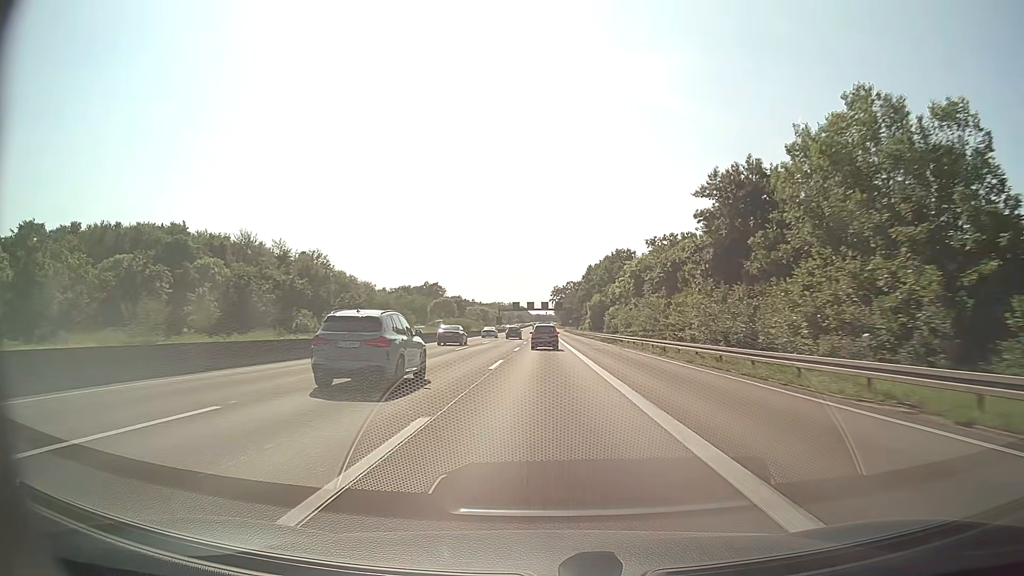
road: motorway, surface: asphalt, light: Day
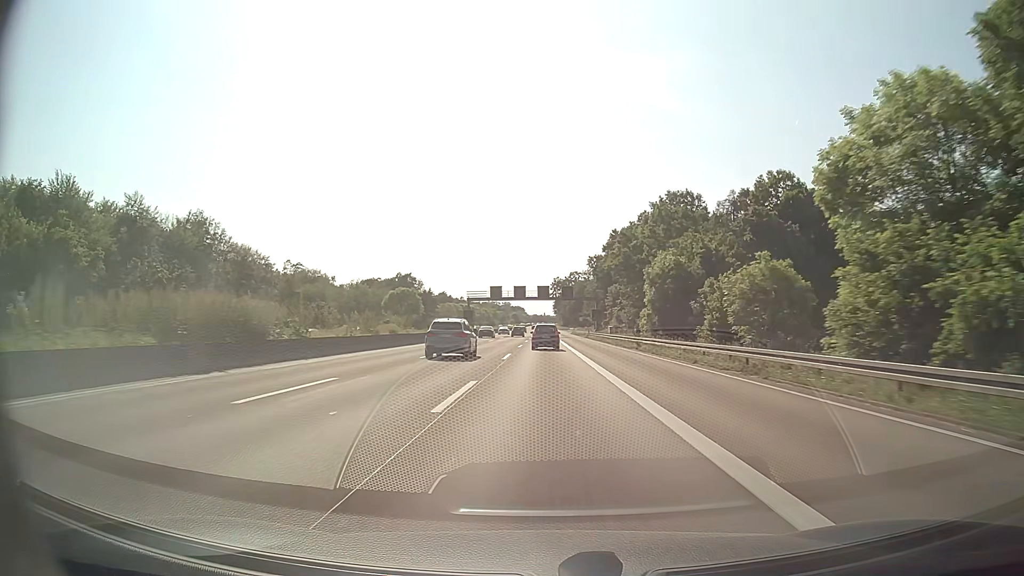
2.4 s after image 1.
(0.0, +65.5) m; 0°
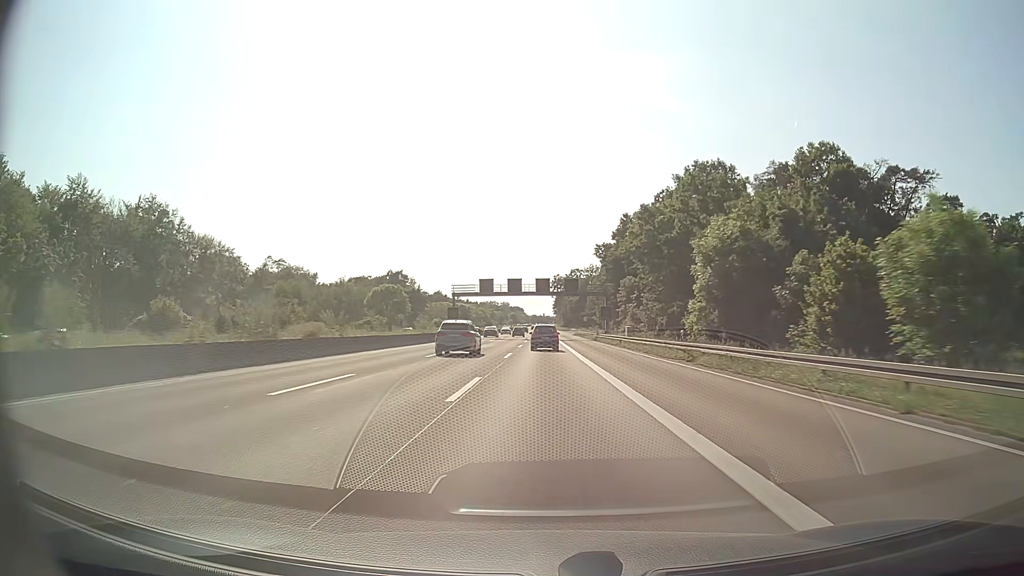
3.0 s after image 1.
(0.0, +16.4) m; 0°
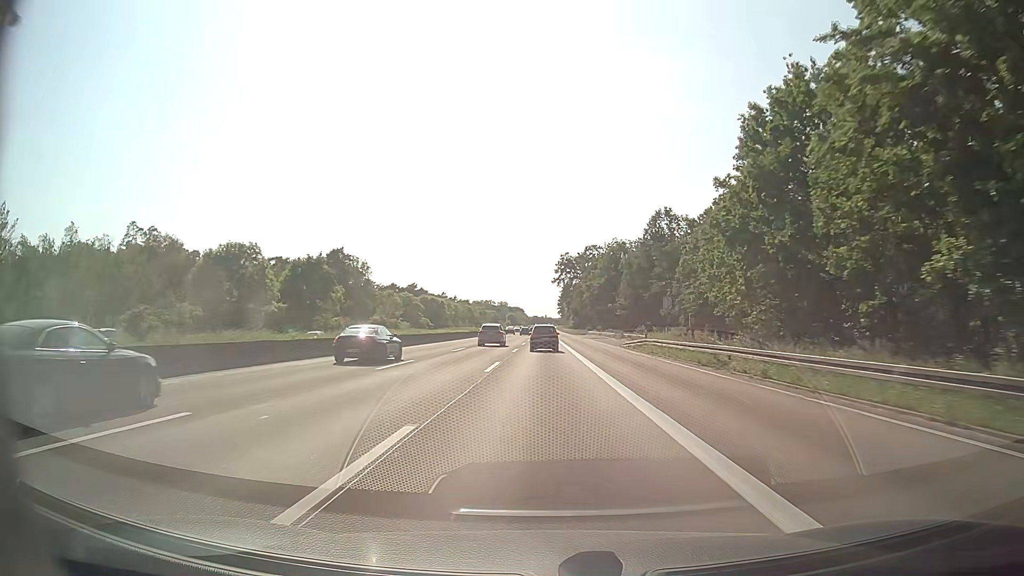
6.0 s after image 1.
(-0.1, +81.2) m; 0°
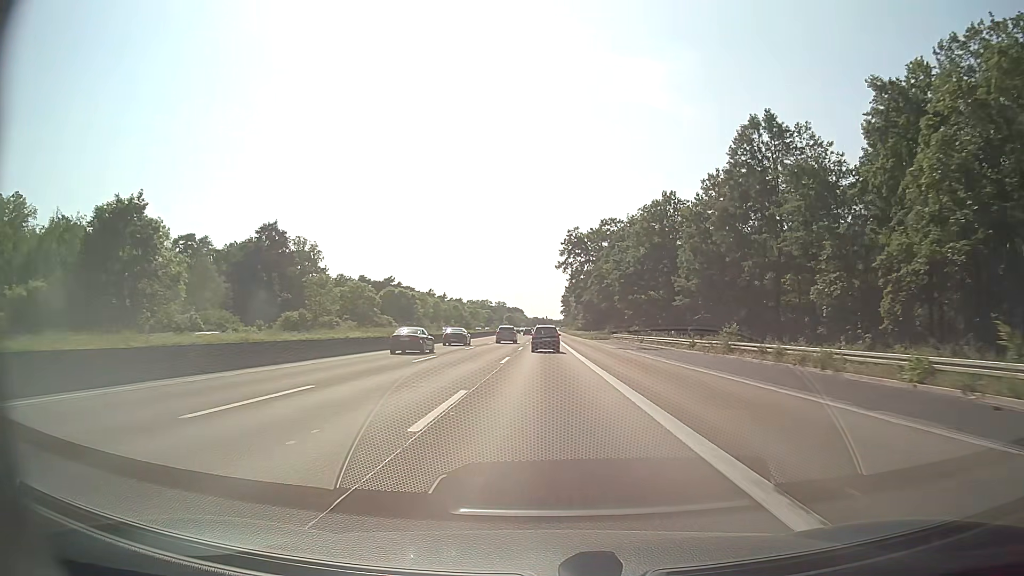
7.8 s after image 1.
(-0.1, +48.4) m; 0°
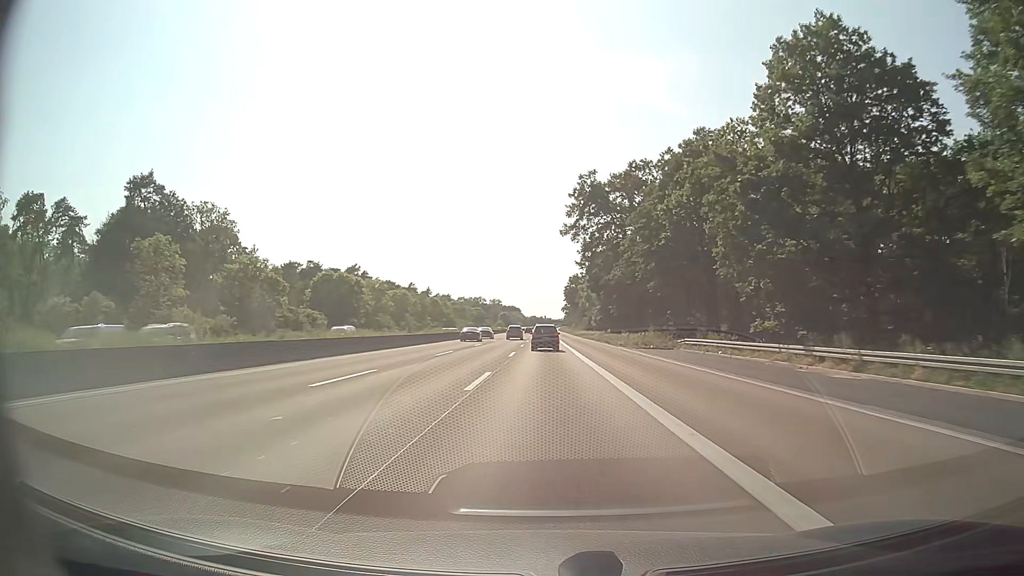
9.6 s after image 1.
(0.0, +48.3) m; 0°
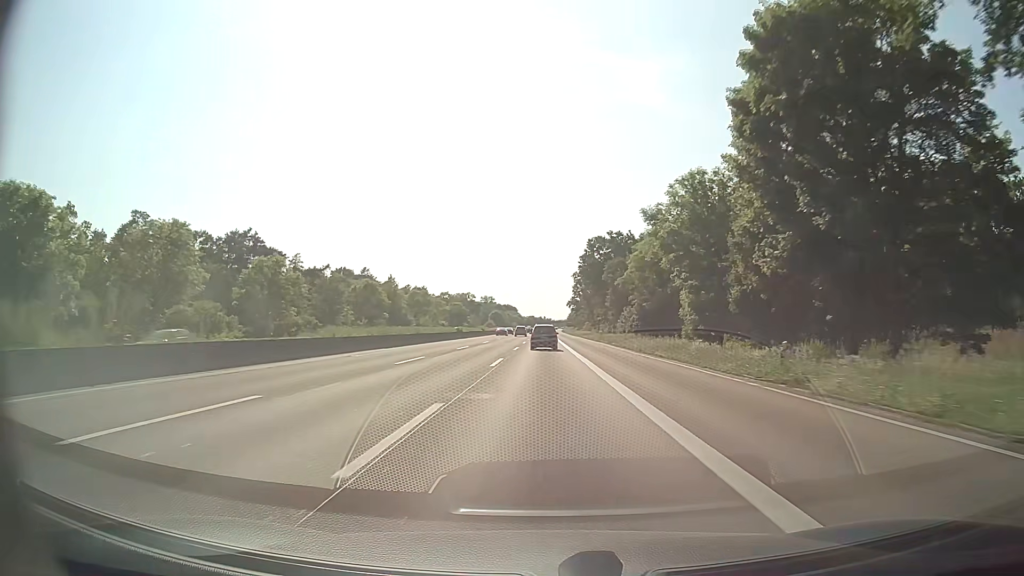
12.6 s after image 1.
(+0.1, +80.8) m; 0°
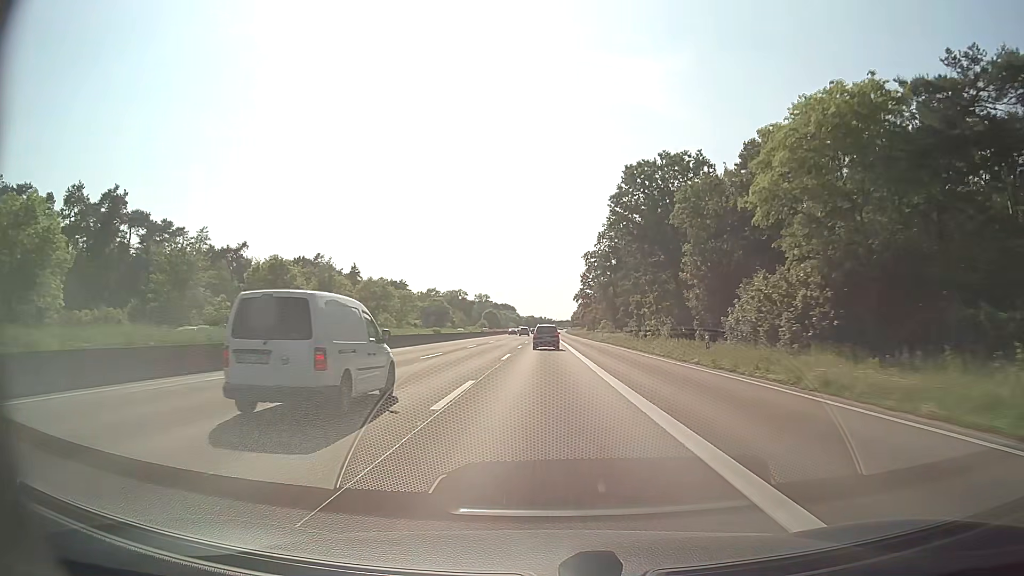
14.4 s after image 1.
(0.0, +48.9) m; 0°
(0, +10) (0, +20) (0, +30) (0, +40) (0, +50) (0, +60) (0, +70) (0, +80) (0, +90) (0, +100) m
